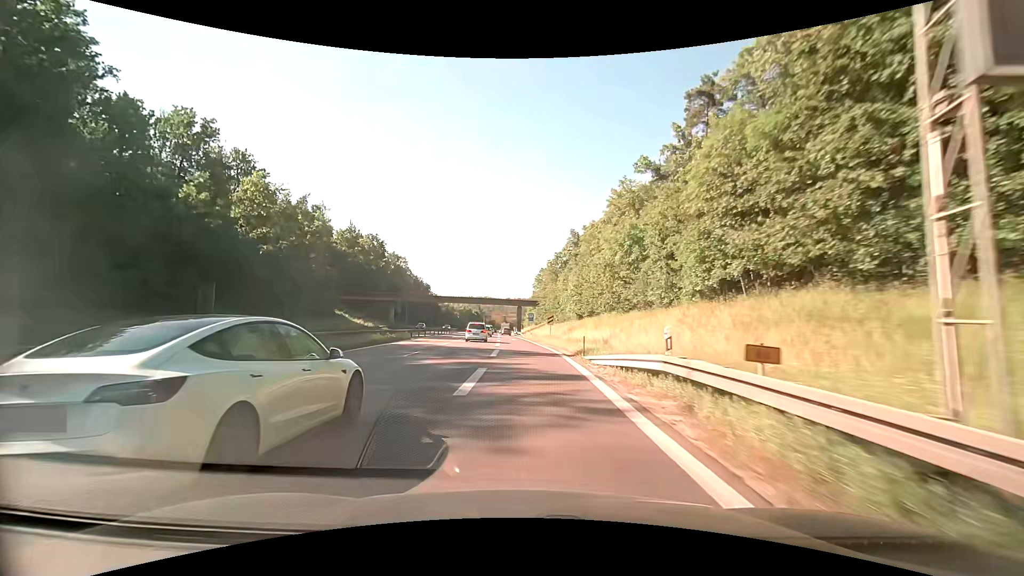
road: trunk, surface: asphalt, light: Day
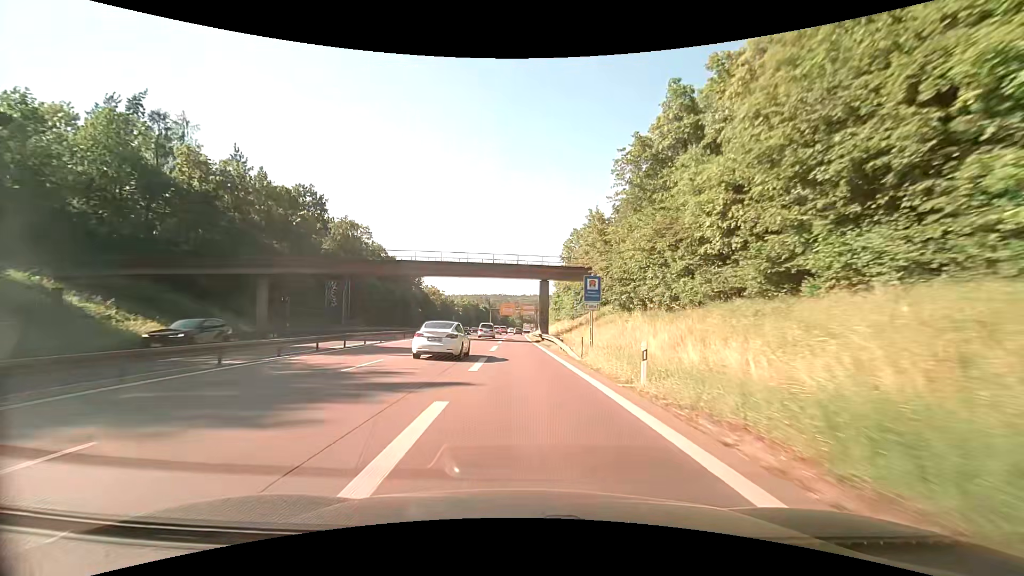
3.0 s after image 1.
(-1.9, +55.0) m; -2°
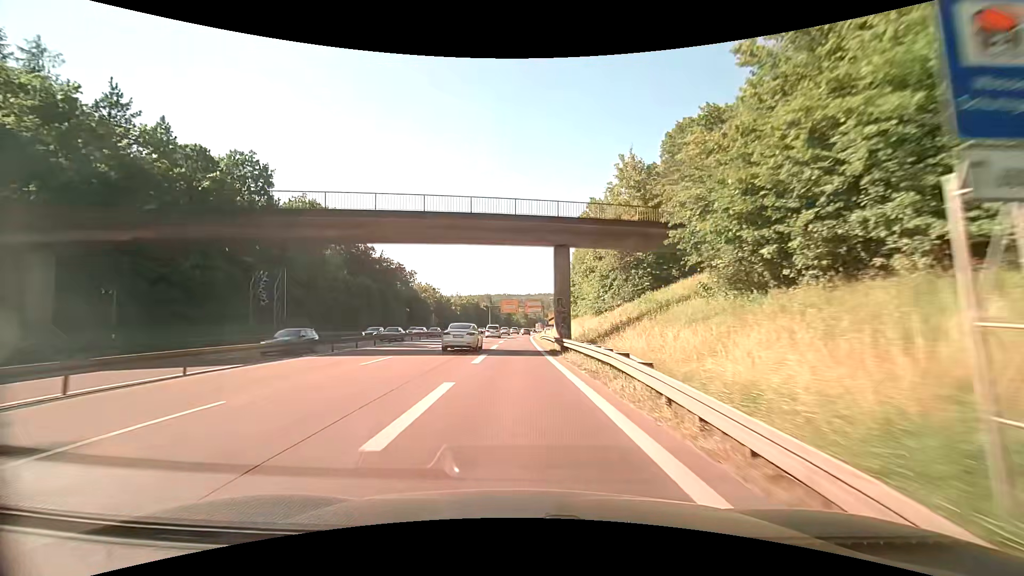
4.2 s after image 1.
(-0.1, +21.1) m; -1°
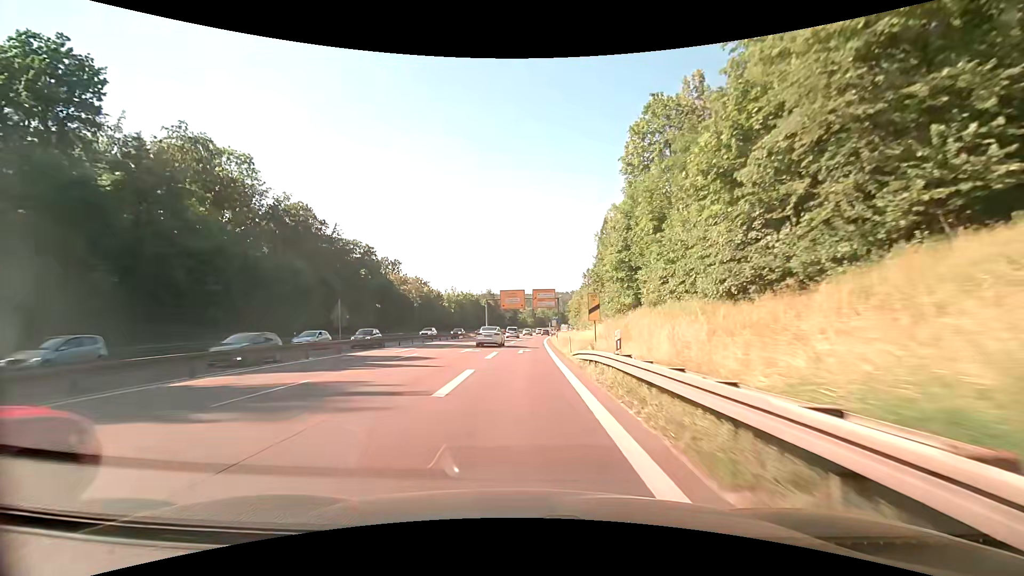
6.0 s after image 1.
(-0.3, +32.0) m; -1°
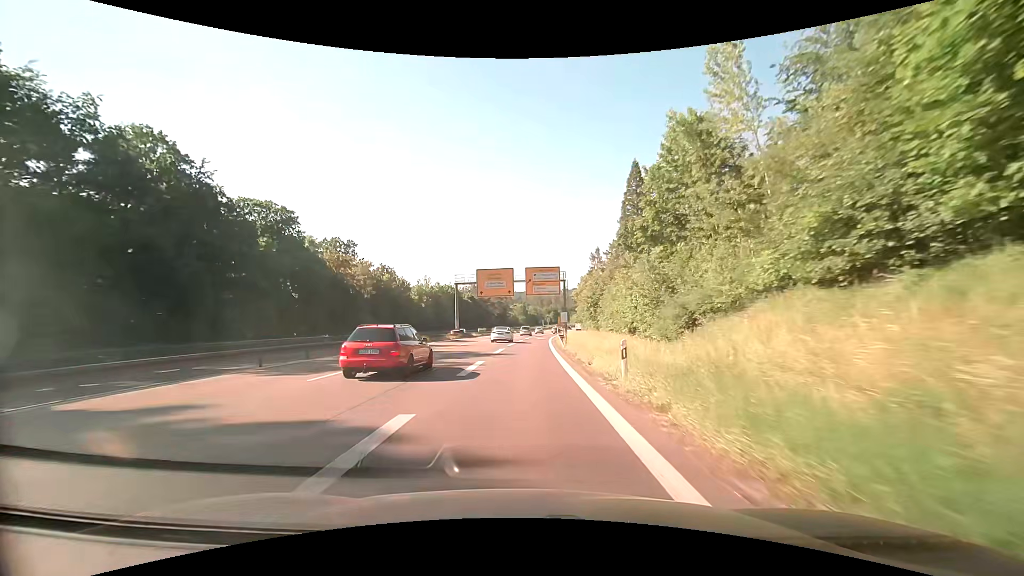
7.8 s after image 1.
(+0.1, +32.2) m; +1°
